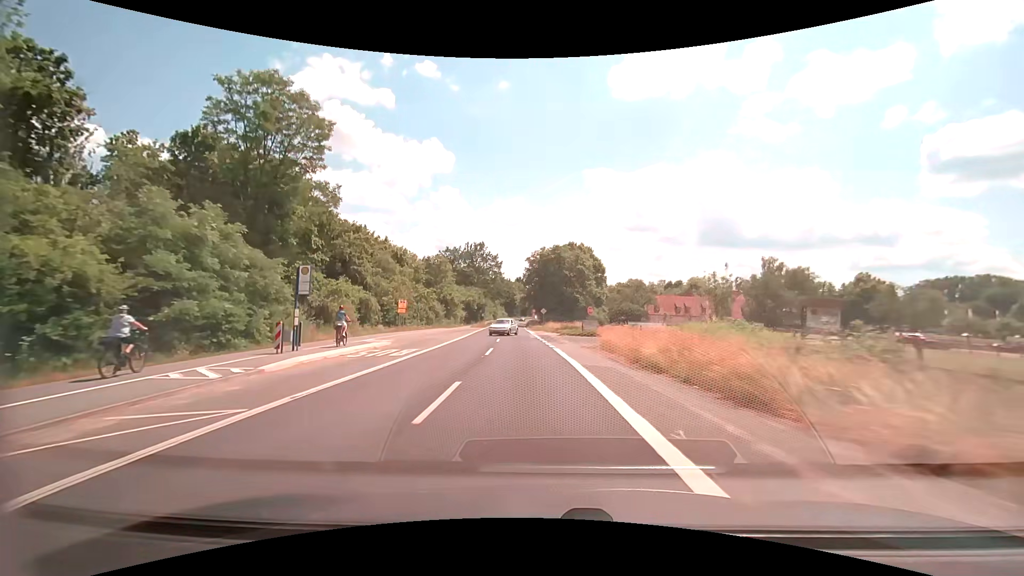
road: secondary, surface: asphalt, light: Day
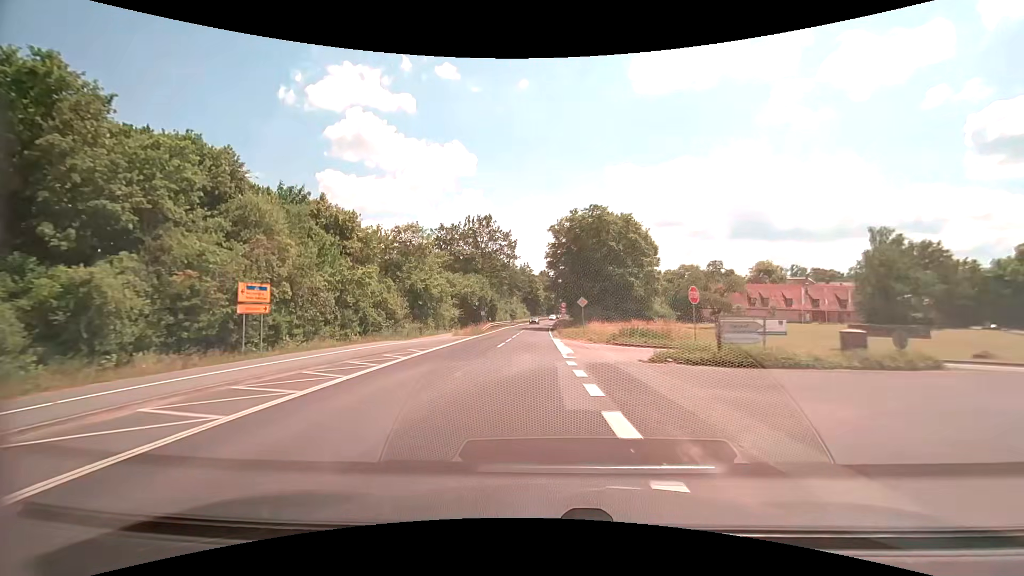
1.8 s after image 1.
(-0.9, +31.5) m; -3°
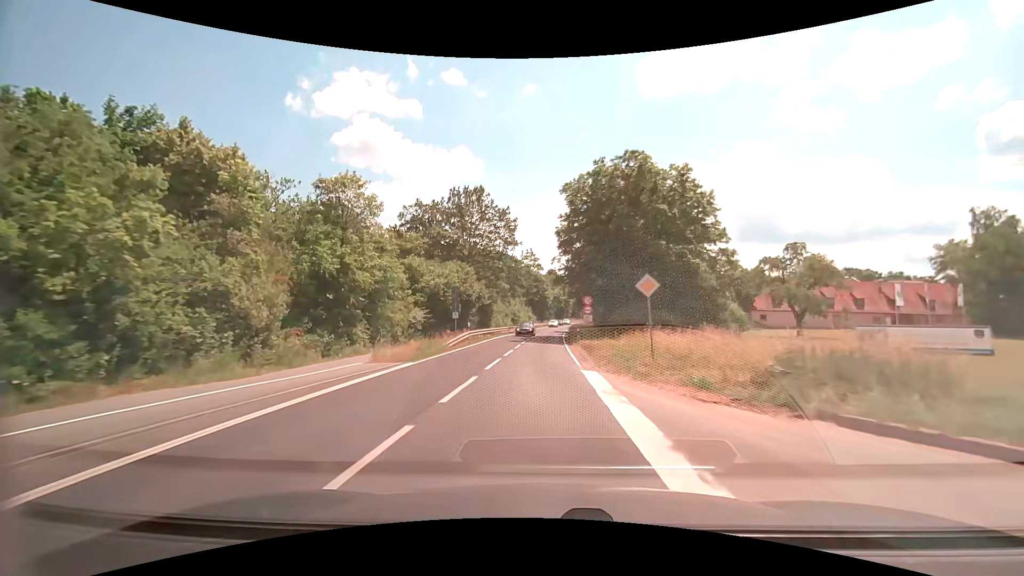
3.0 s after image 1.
(-0.3, +21.0) m; -1°
(0, +10) (0, +20) (0, +30) (0, +40) (+1, +50) (+1, +60) (+2, +70) (+2, +80) (+3, +90) (+4, +100) m
